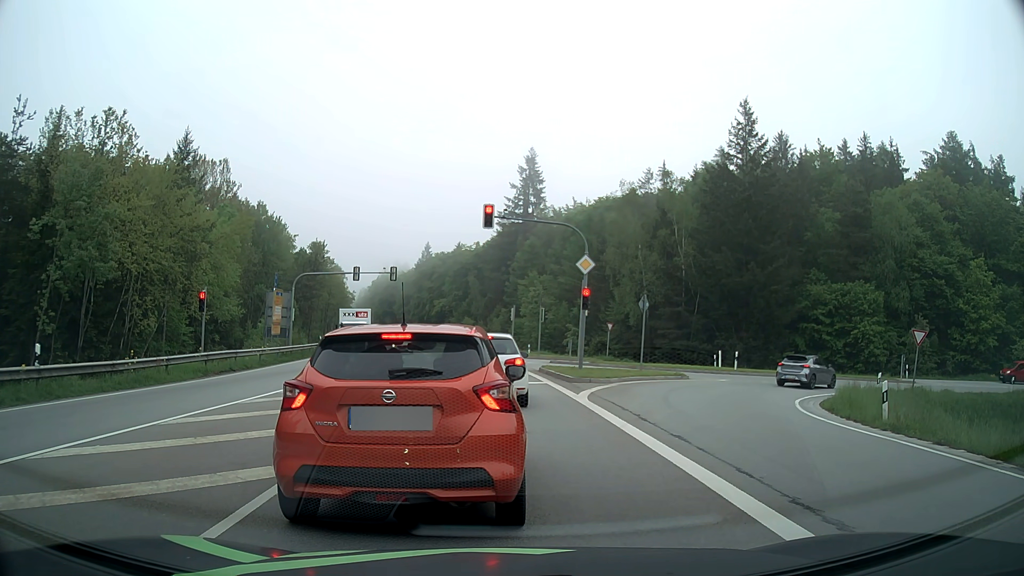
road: secondary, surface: asphalt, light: Day
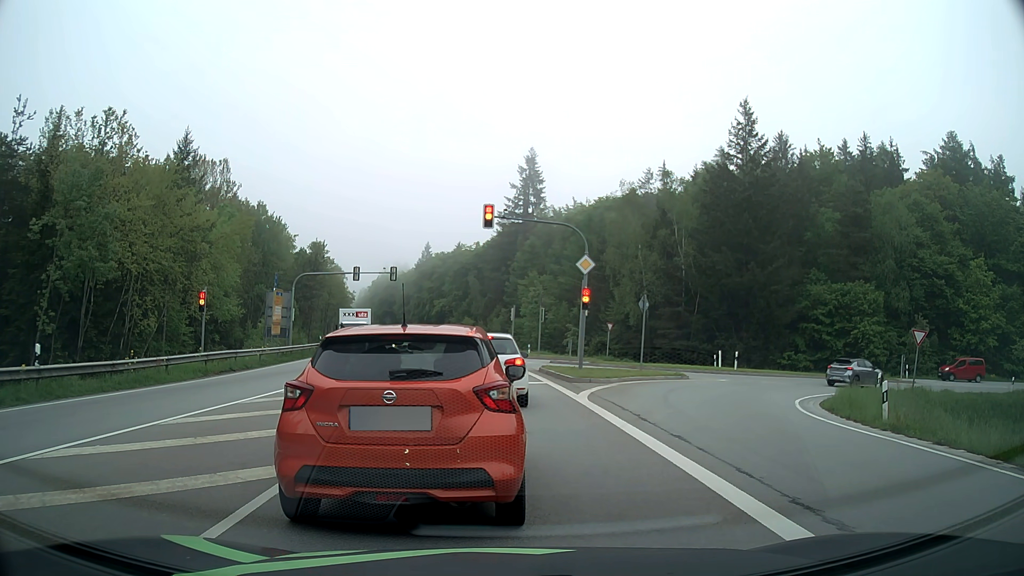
(0.0, 0.0) m; 0°
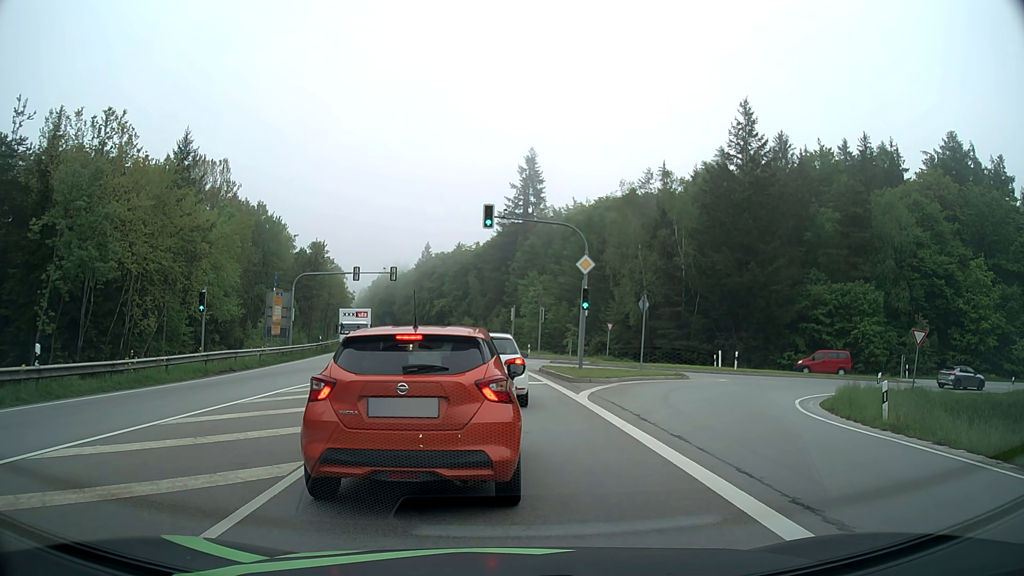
(0.0, 0.0) m; 0°
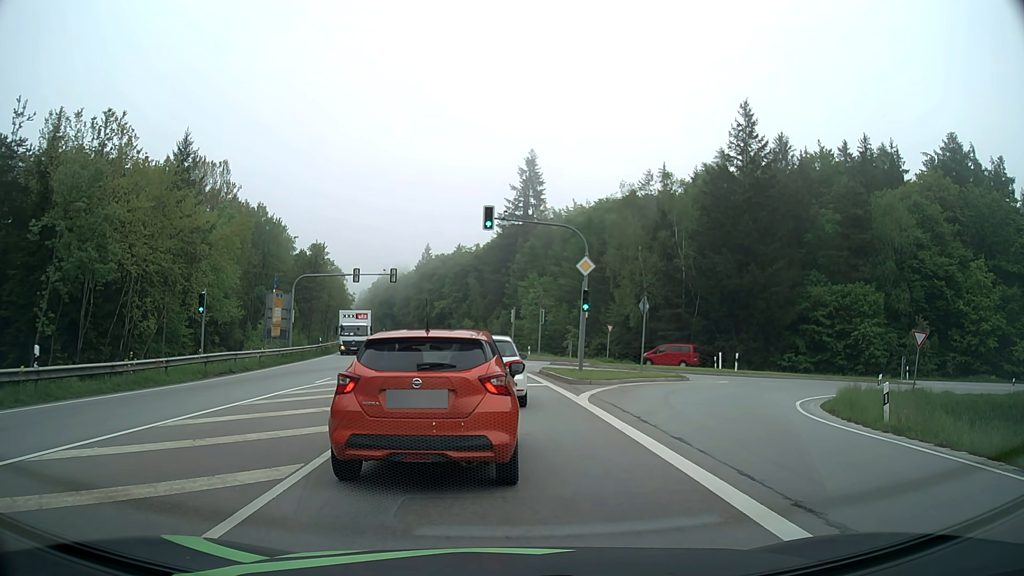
(0.0, 0.0) m; 0°
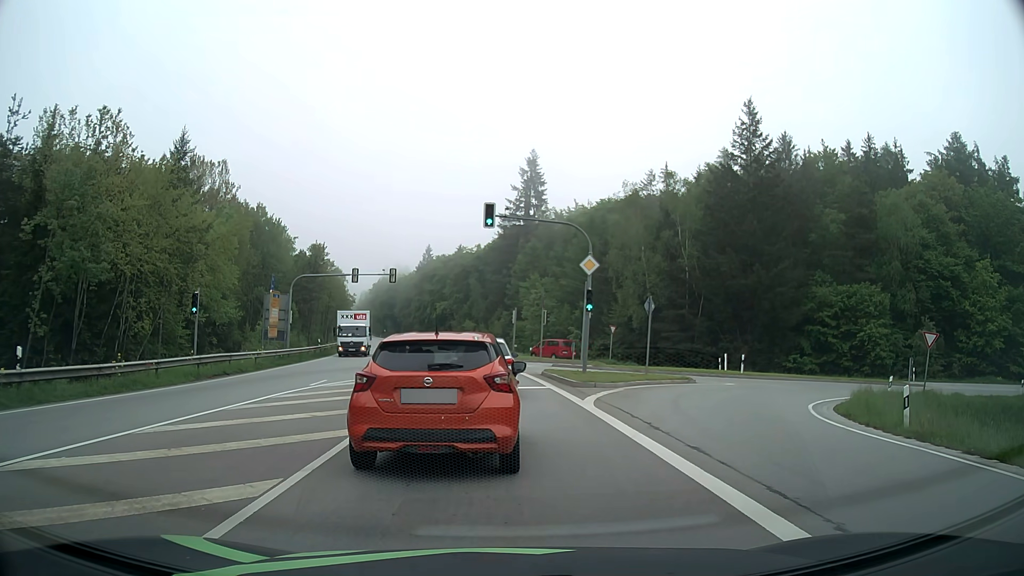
(0.0, +0.8) m; 0°
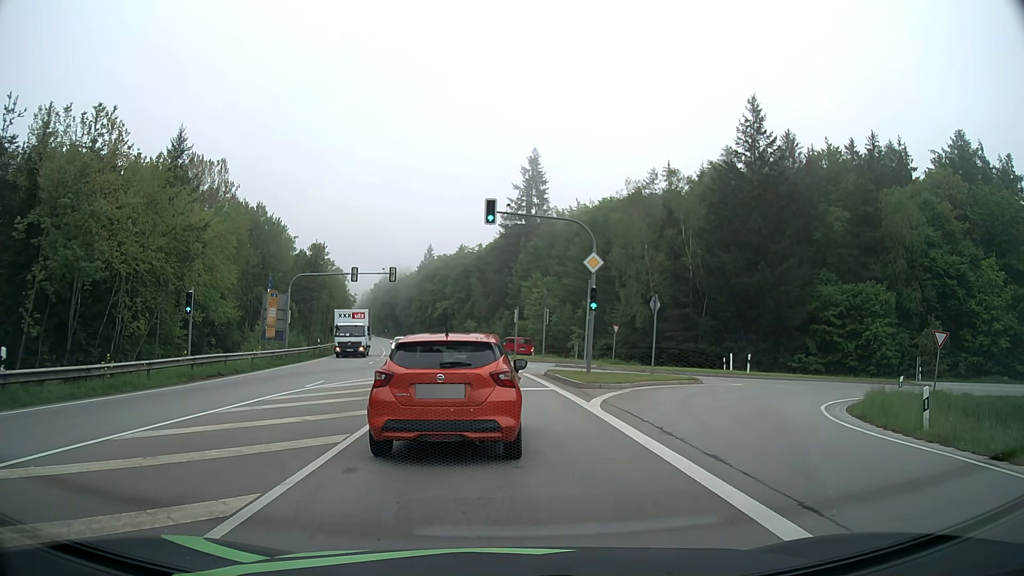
(0.0, +0.7) m; 0°
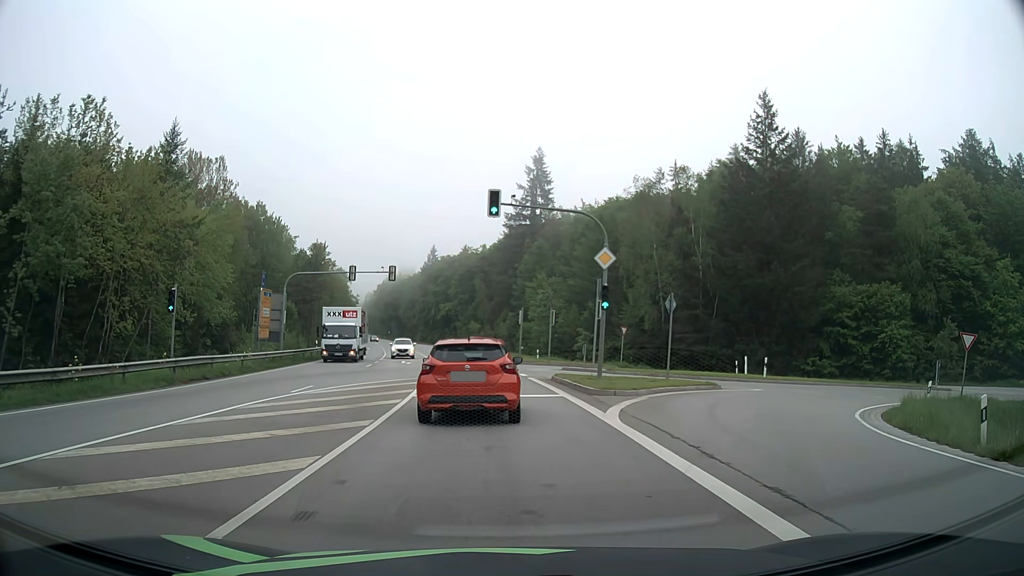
(0.0, +1.9) m; 0°
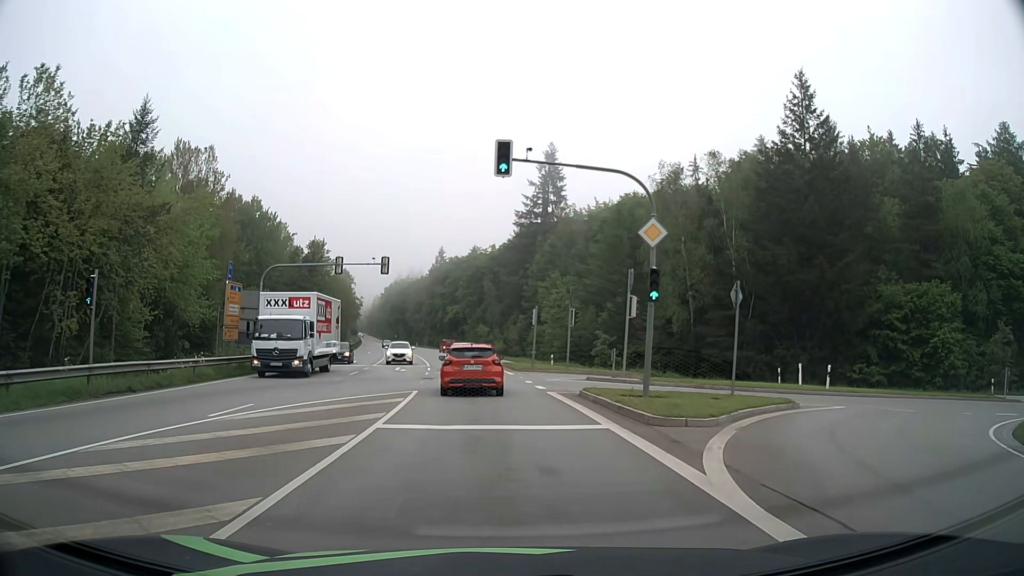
(-0.1, +6.5) m; -2°
(0, +10) (-1, +20) (-1, +30) (-2, +40) (-4, +50) (-5, +60) (-7, +70) (-8, +79) (-10, +89) (-12, +99) m
